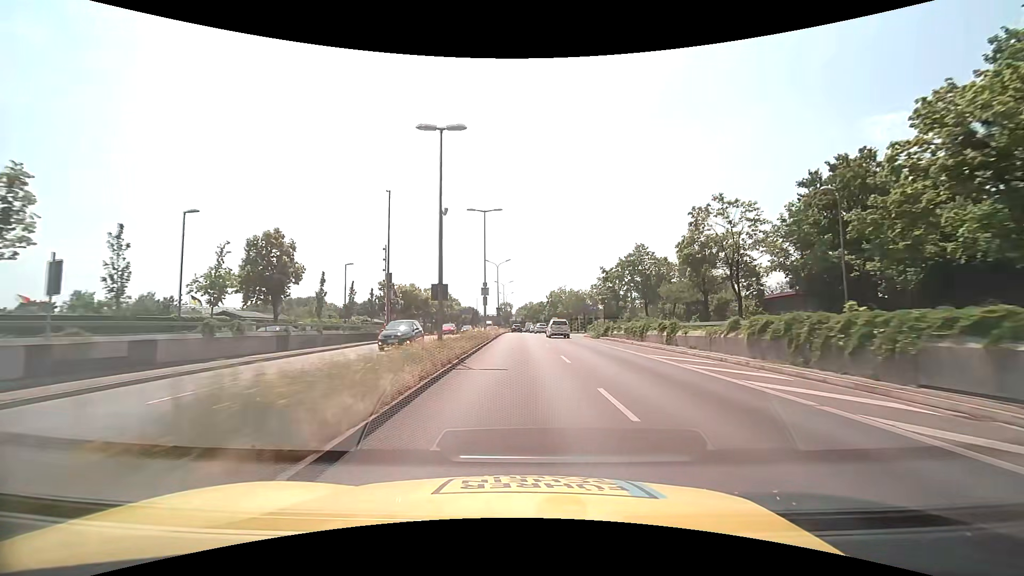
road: trunk_link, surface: asphalt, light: Day
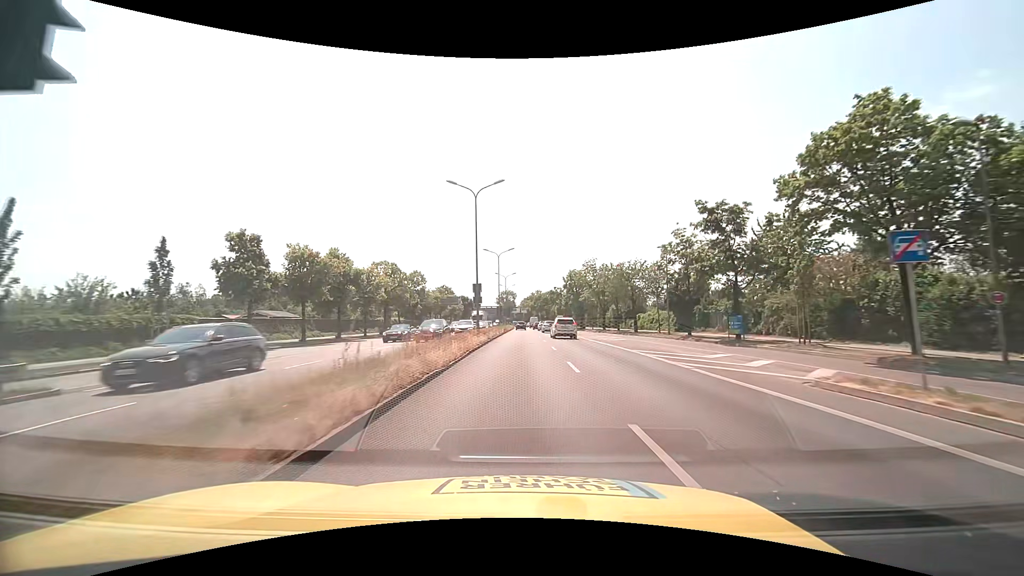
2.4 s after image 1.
(-0.2, +39.4) m; -1°
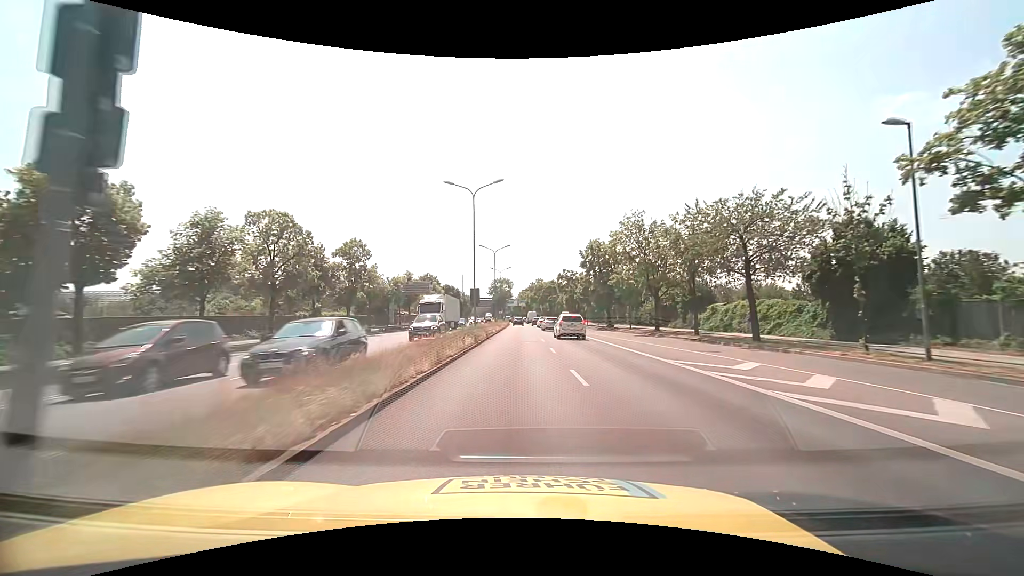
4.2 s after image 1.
(+0.1, +29.6) m; 0°
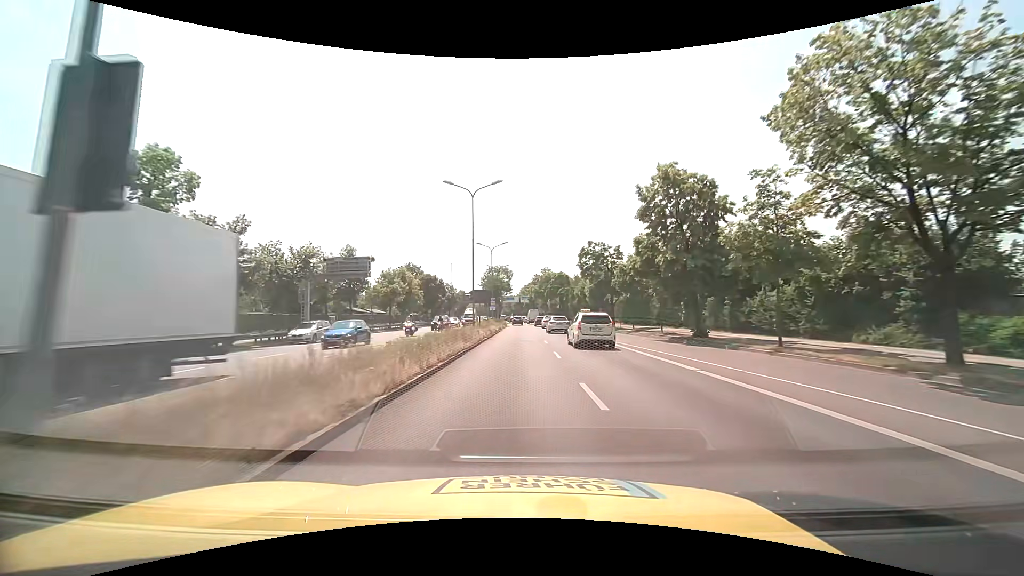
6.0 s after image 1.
(-0.1, +29.6) m; 0°
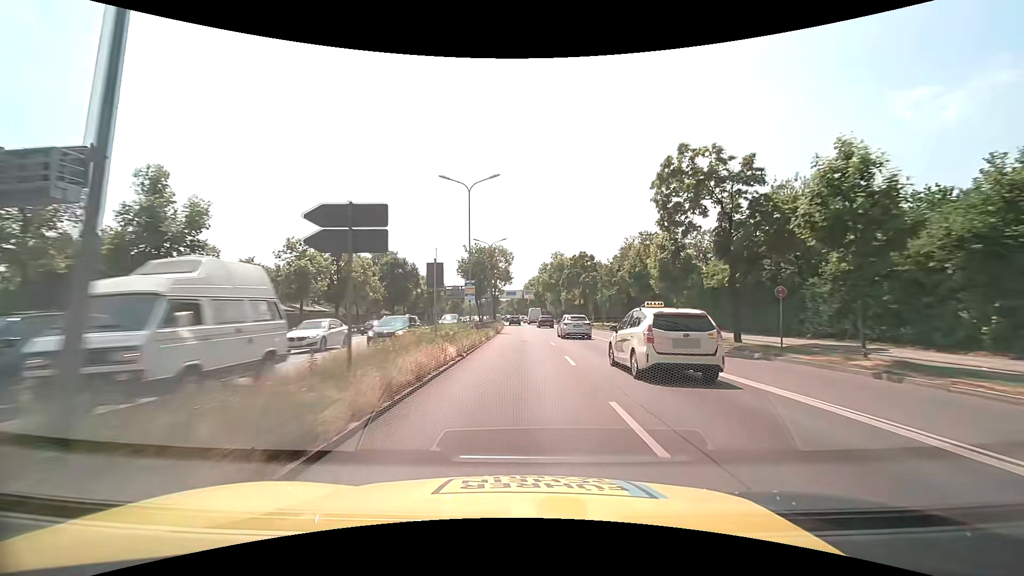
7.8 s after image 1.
(-0.1, +29.4) m; -1°
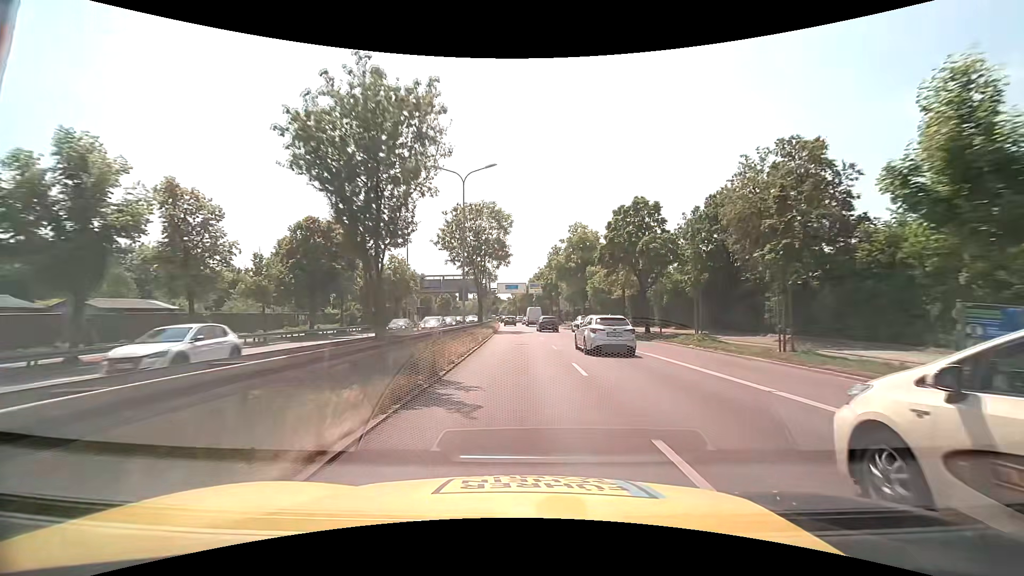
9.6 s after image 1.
(+0.2, +29.3) m; 0°
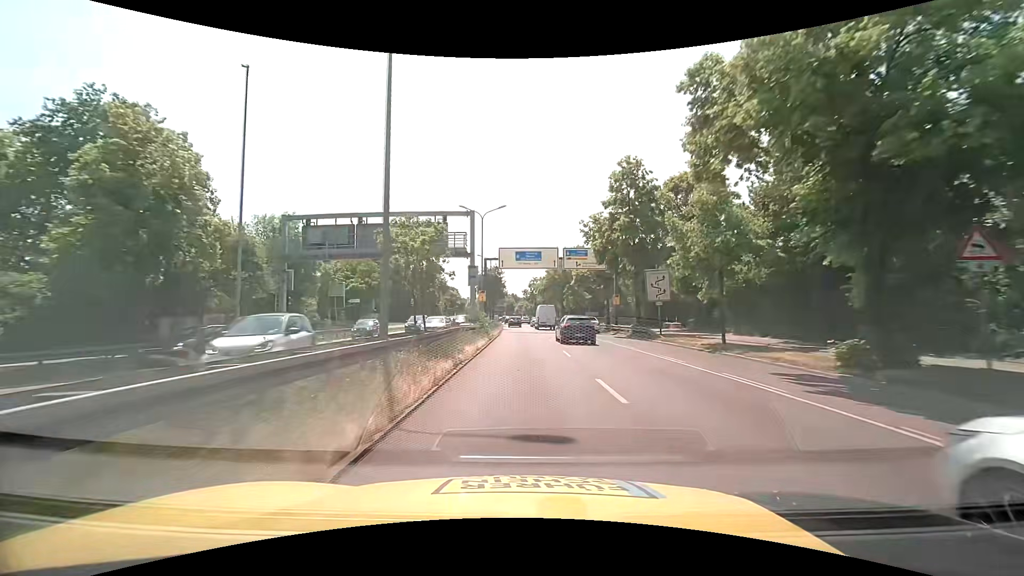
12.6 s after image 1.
(-1.0, +48.7) m; -2°
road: trunk
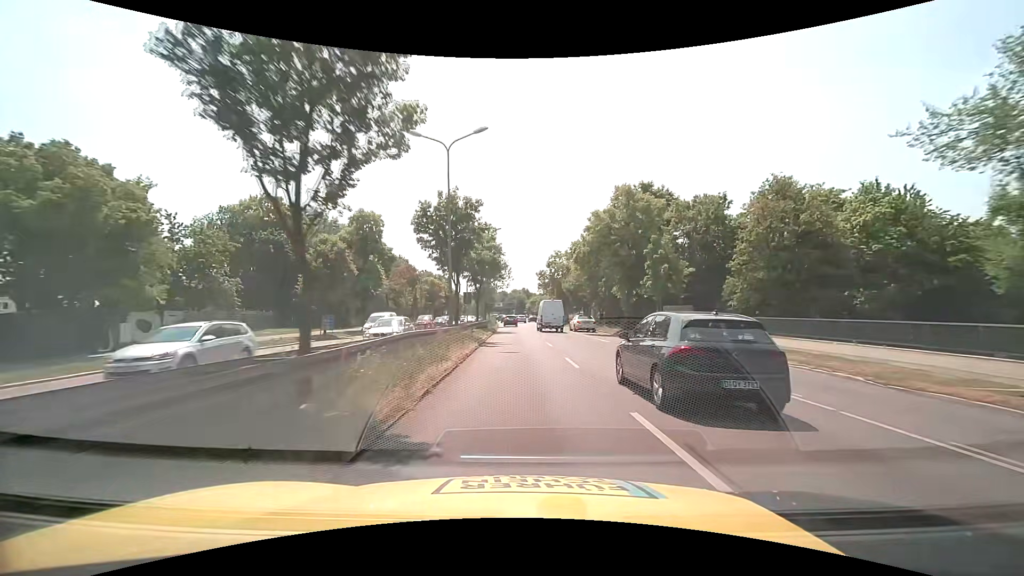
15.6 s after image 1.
(-0.6, +48.7) m; -1°
(0, +10) (0, +20) (-1, +30) (-1, +40) (-1, +50) (-2, +60) (-2, +70) (-2, +80) (-3, +90) (-4, +100) m
